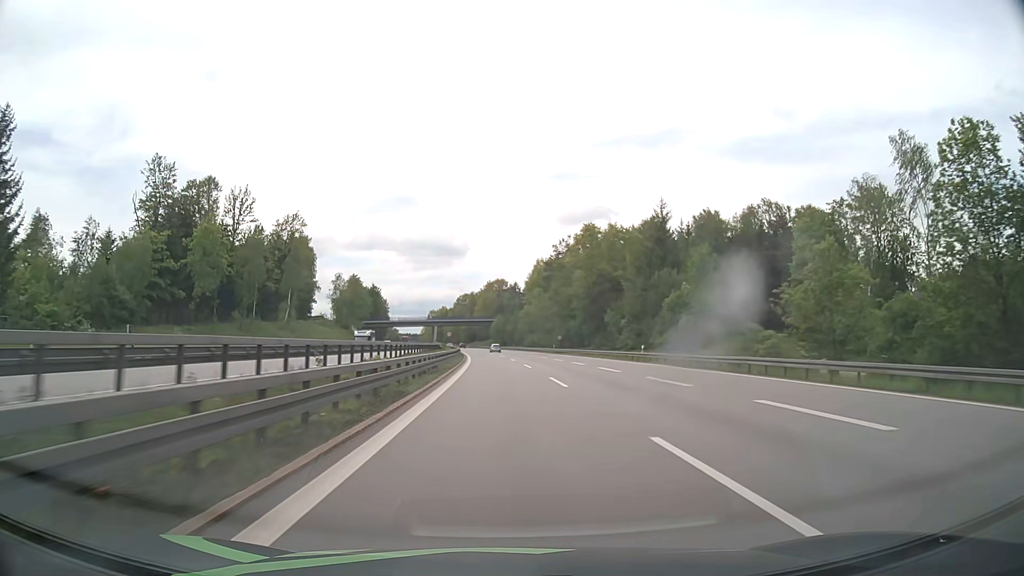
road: motorway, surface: asphalt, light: Day
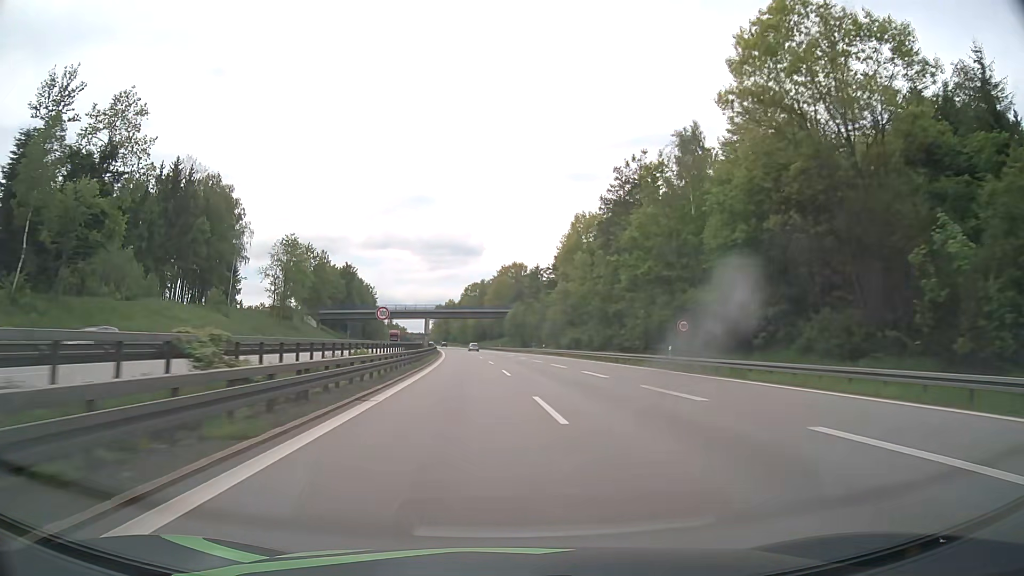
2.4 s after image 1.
(-1.0, +64.9) m; -1°
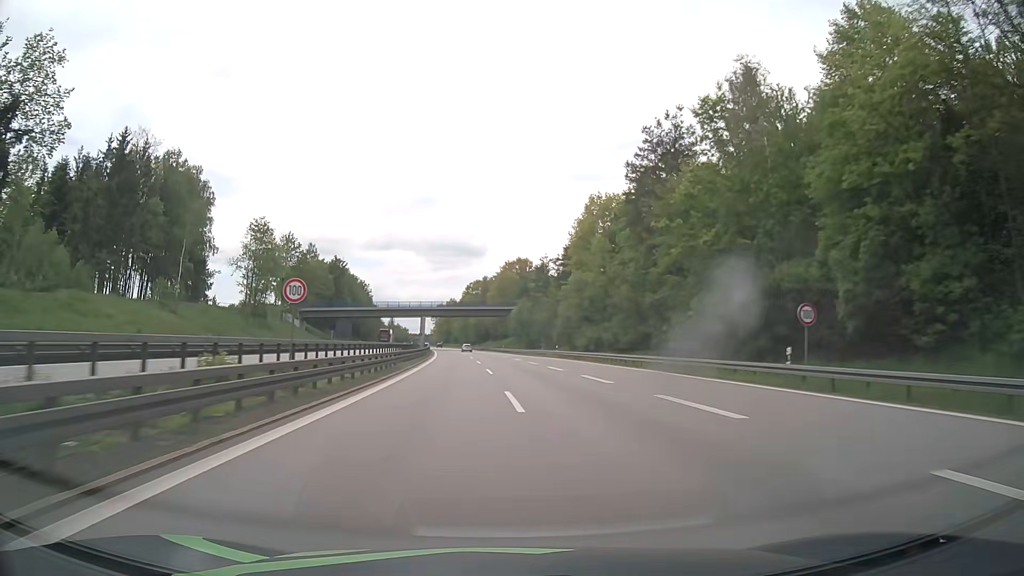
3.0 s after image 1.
(0.0, +16.0) m; 0°
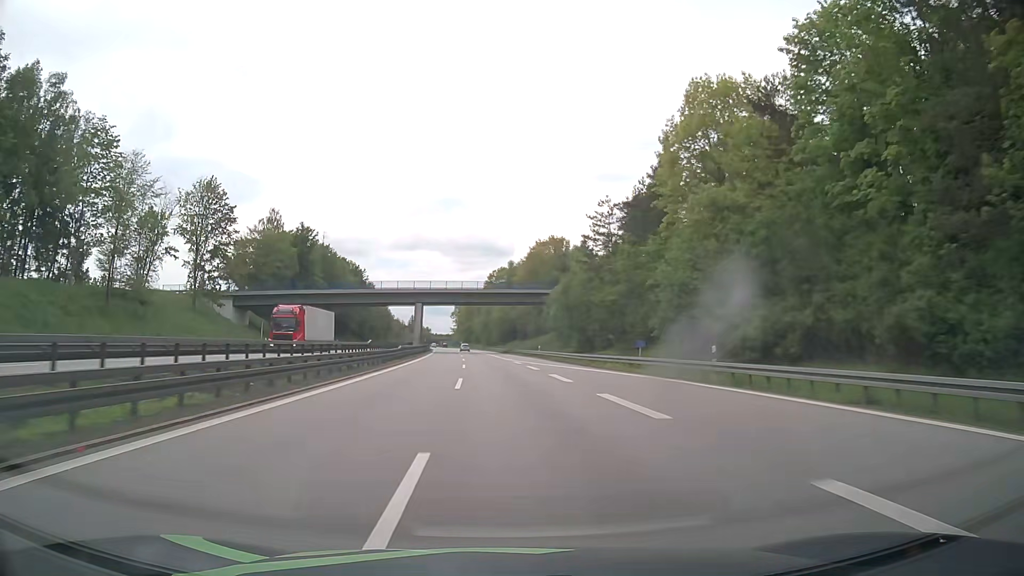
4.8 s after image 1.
(-0.8, +47.8) m; -2°
(0, +10) (0, +20) (0, +30) (-1, +40) (-1, +50) (-2, +60) (-2, +70) (-3, +80) (-4, +90) (-5, +100) m
